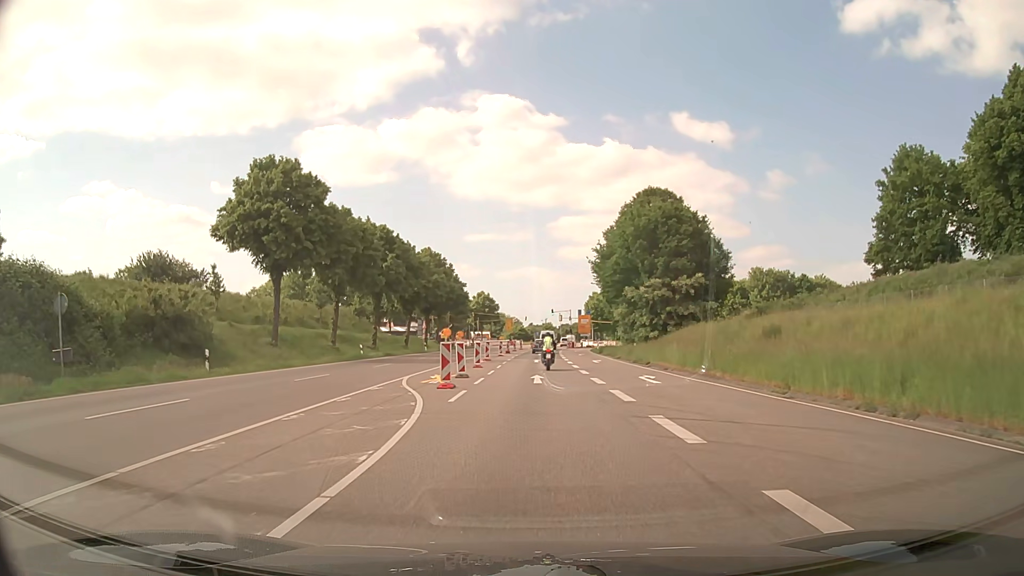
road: primary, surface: asphalt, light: Day
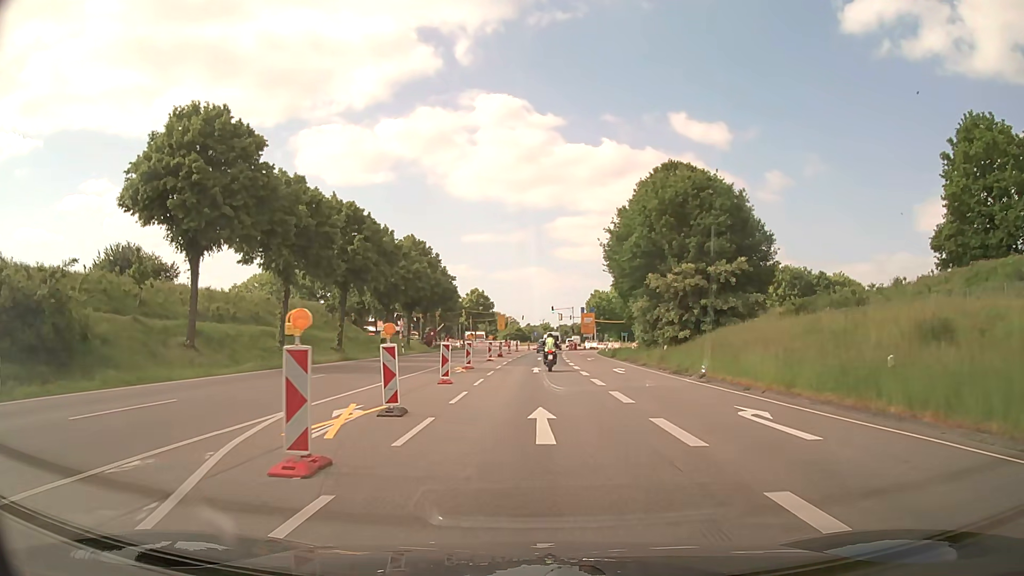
(0.0, +12.2) m; 0°
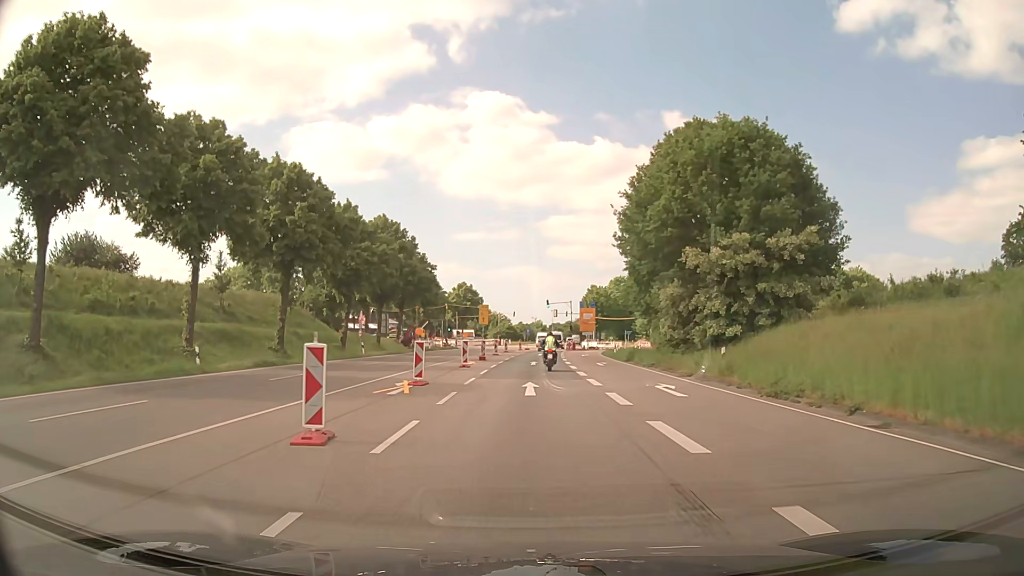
(+0.1, +12.8) m; +1°
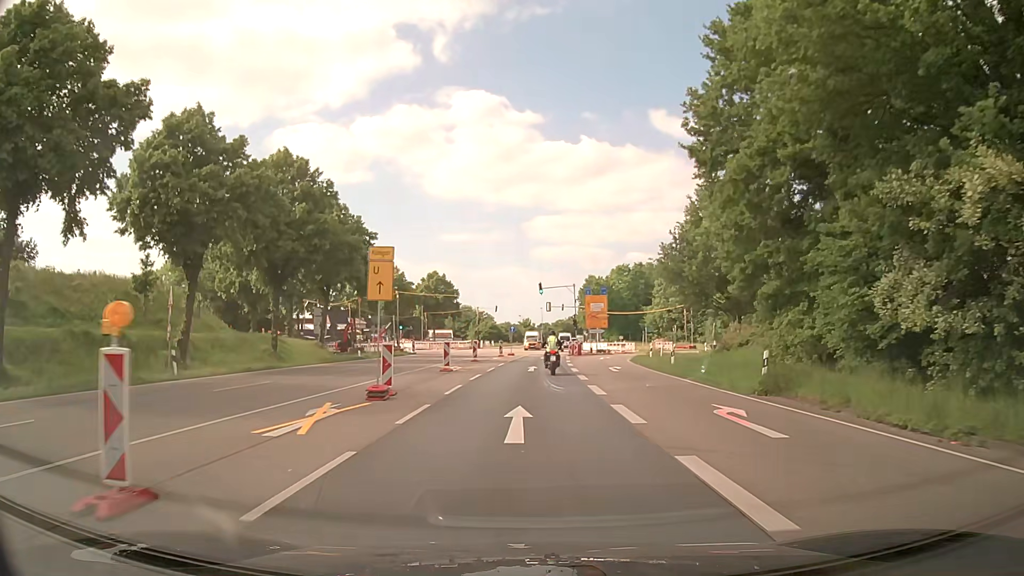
(+0.3, +27.2) m; +1°
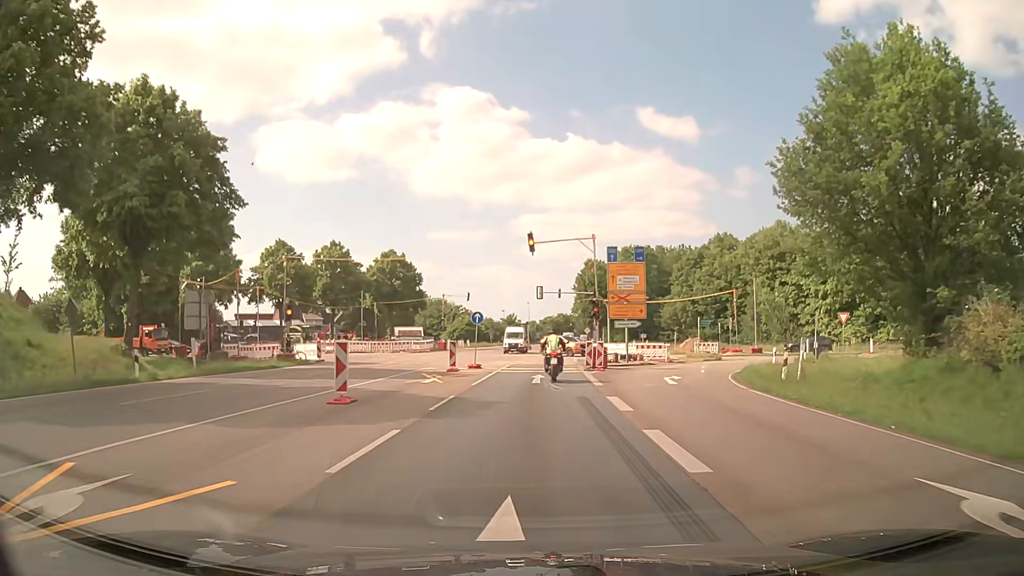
(+0.1, +28.1) m; 0°
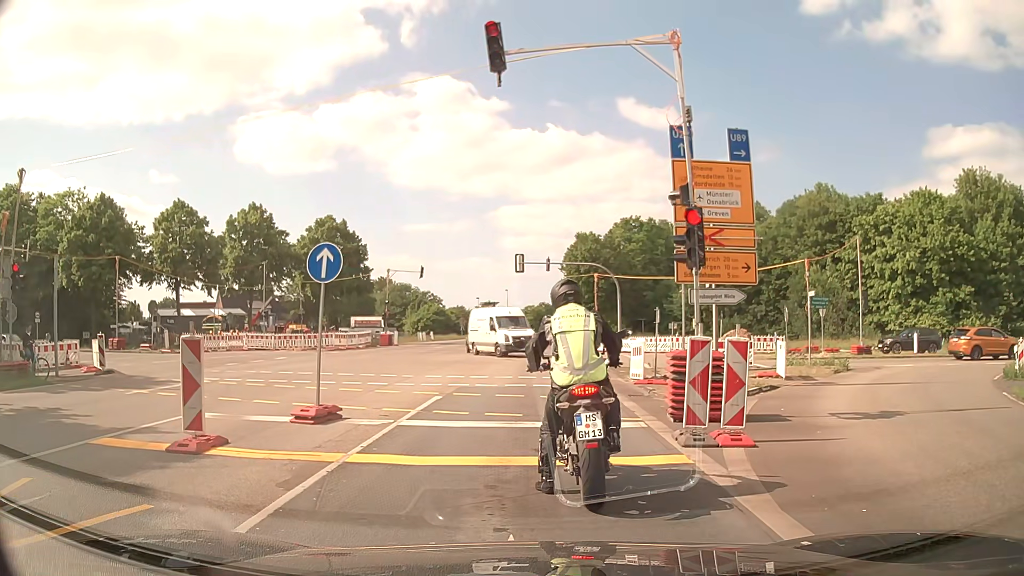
(+0.5, +20.3) m; +2°
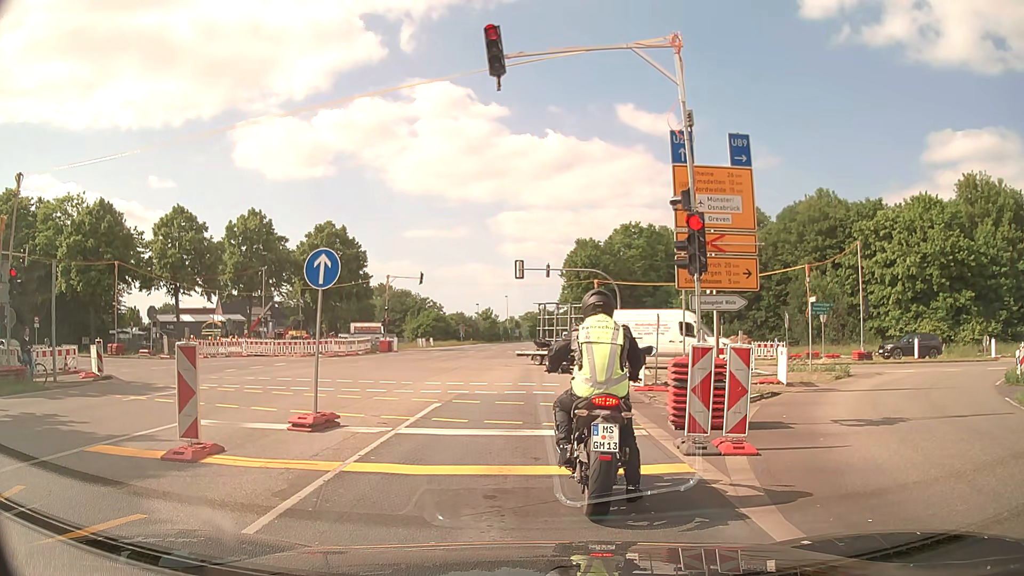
(0.0, +0.2) m; 0°
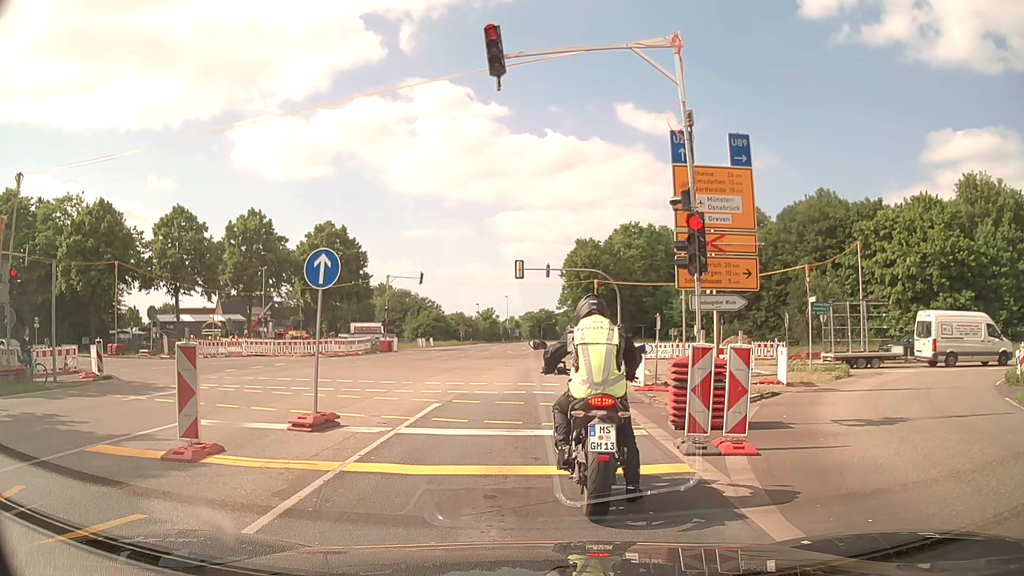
(0.0, 0.0) m; 0°
